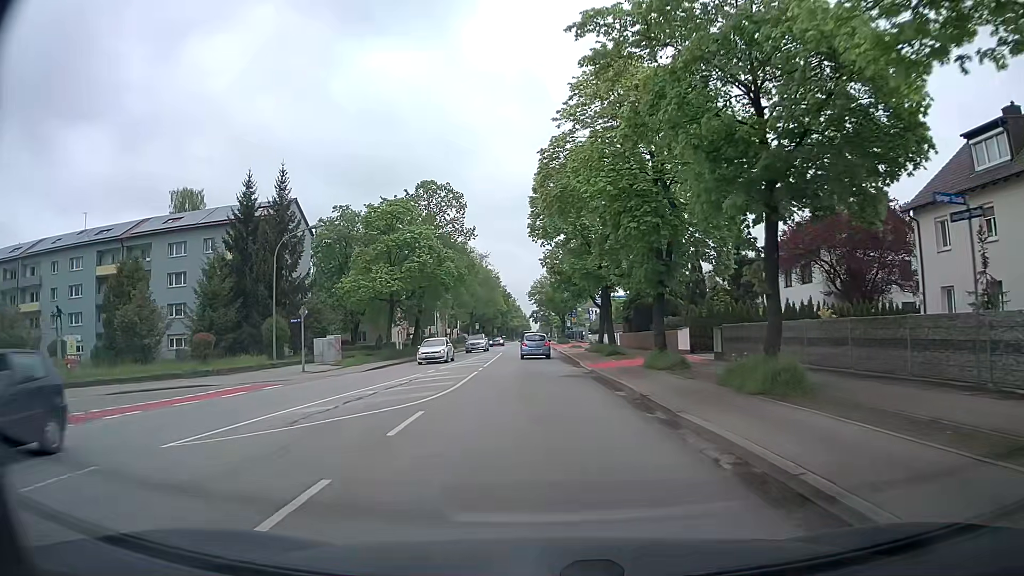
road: secondary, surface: asphalt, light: Day
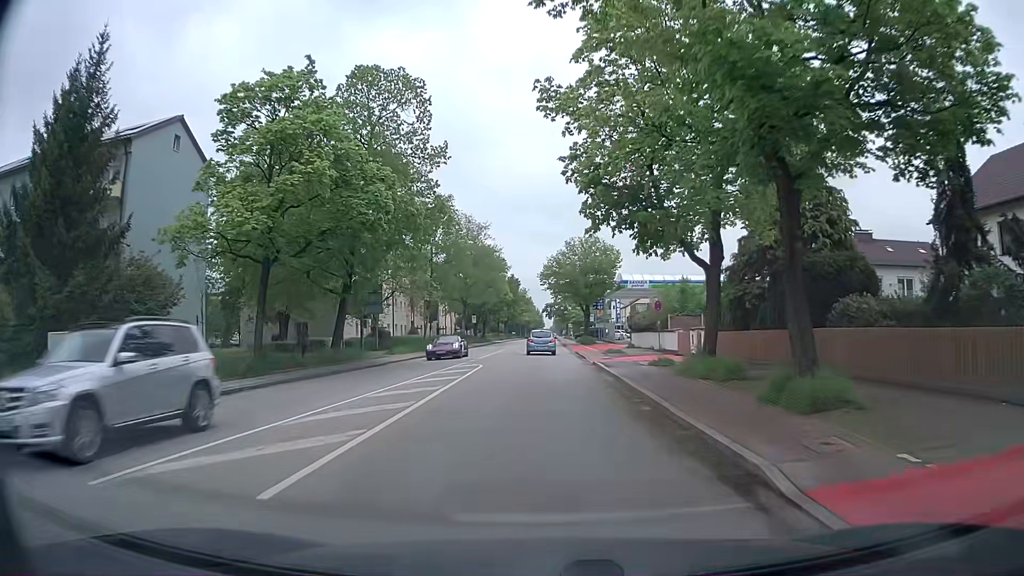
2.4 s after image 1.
(0.0, +25.1) m; 0°
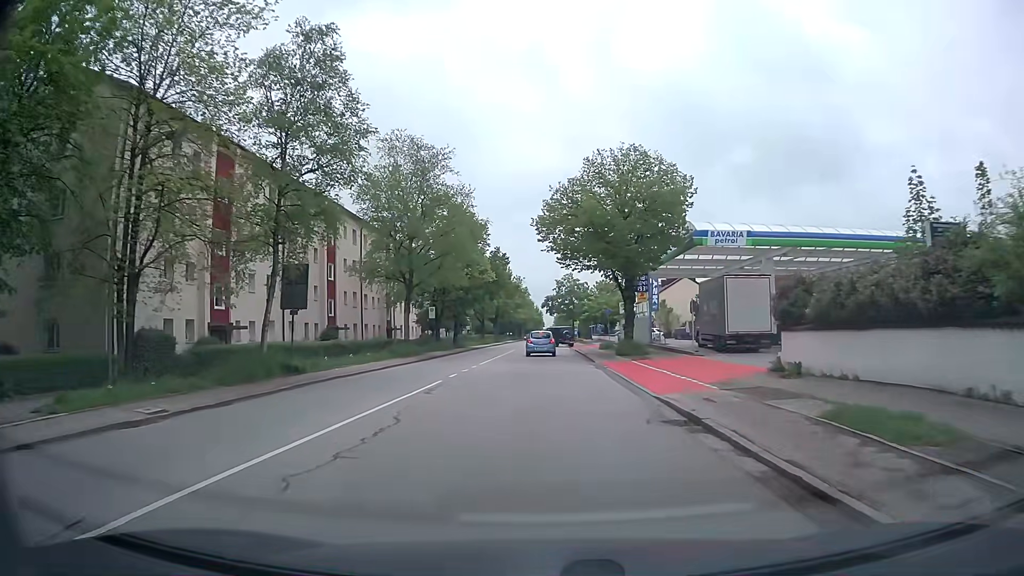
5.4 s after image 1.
(-0.4, +33.1) m; 0°
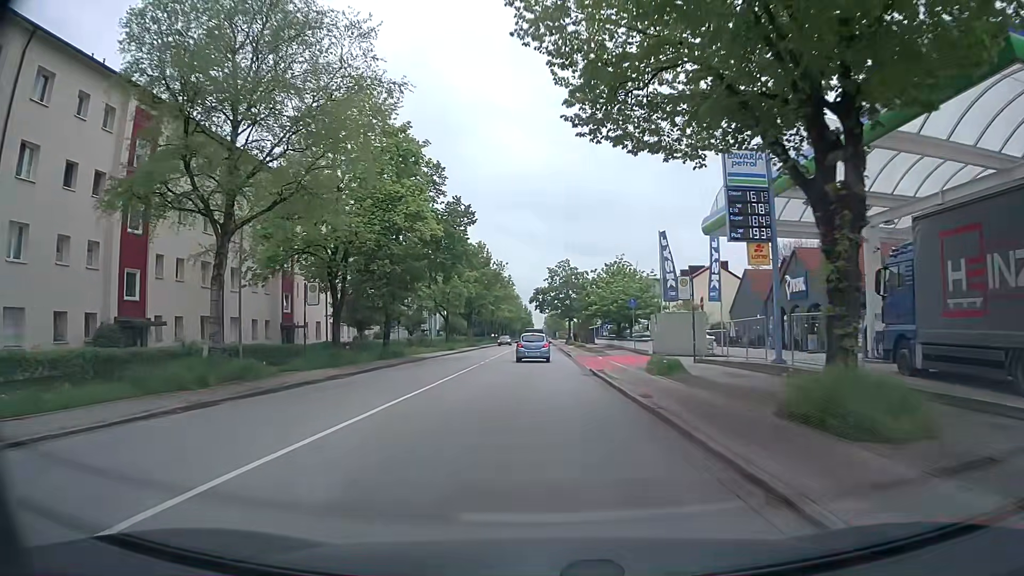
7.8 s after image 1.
(+0.2, +26.5) m; +1°
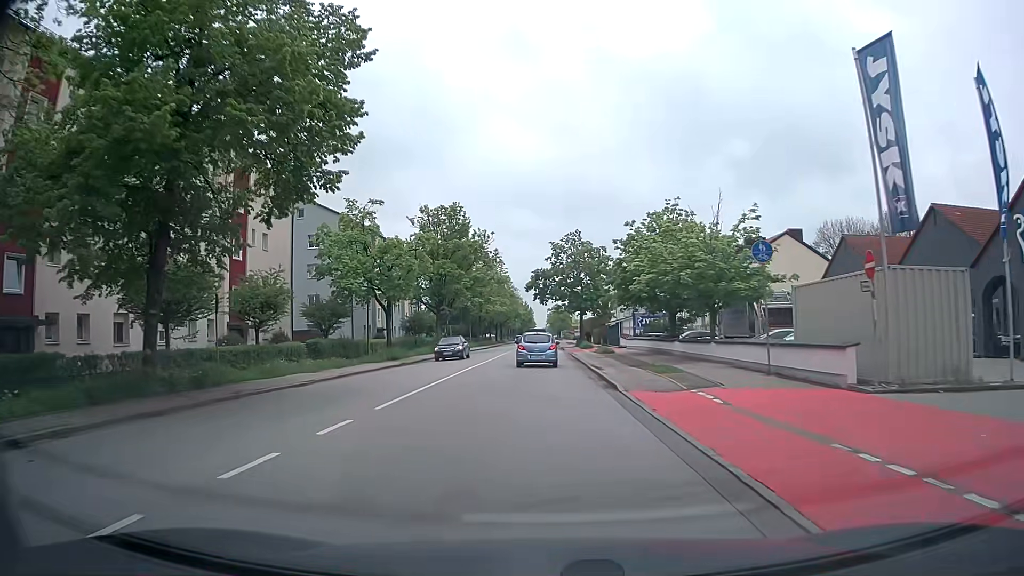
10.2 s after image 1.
(0.0, +26.7) m; 0°
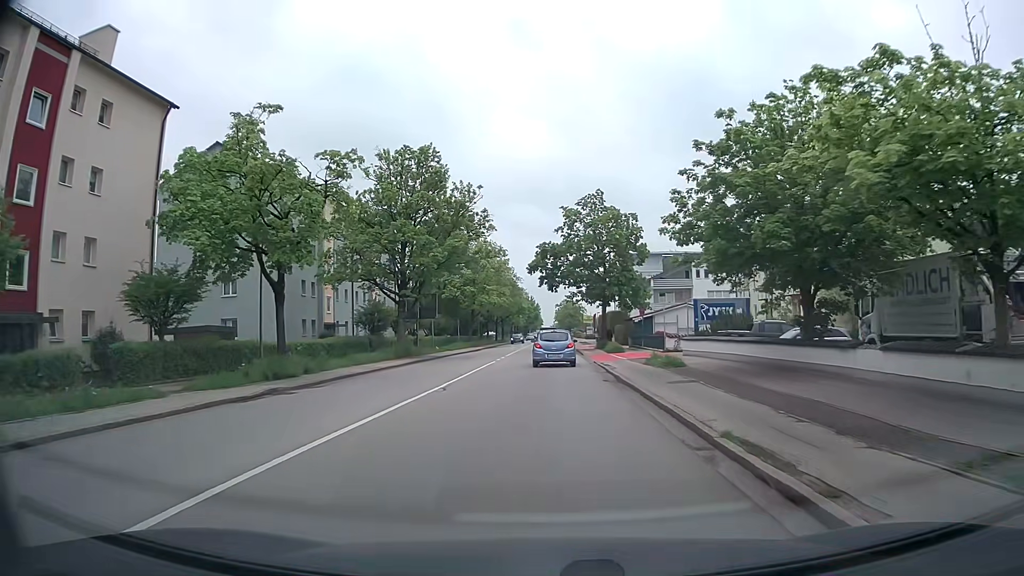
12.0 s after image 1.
(-0.2, +19.0) m; -1°
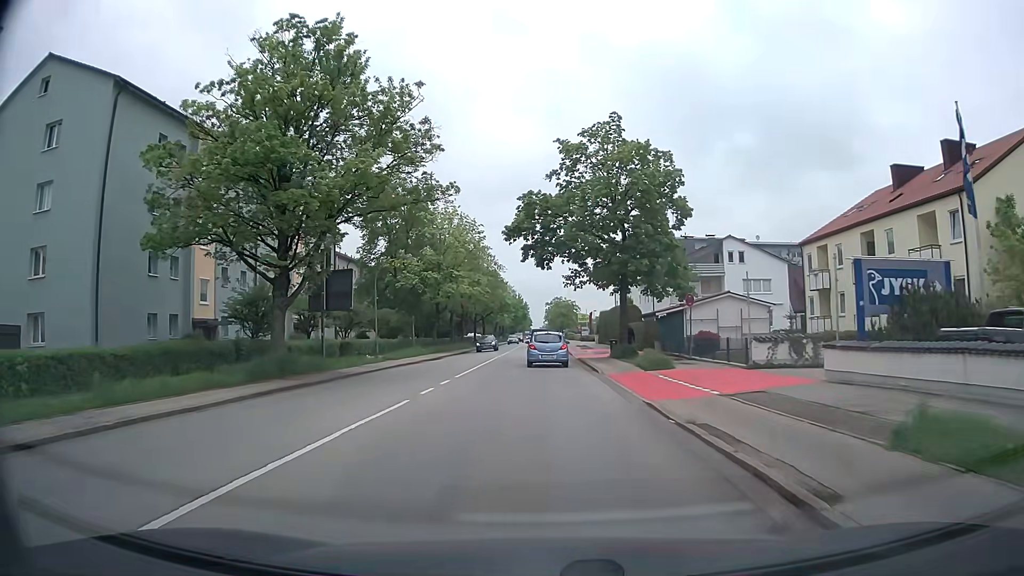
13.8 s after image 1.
(+0.1, +18.9) m; -1°
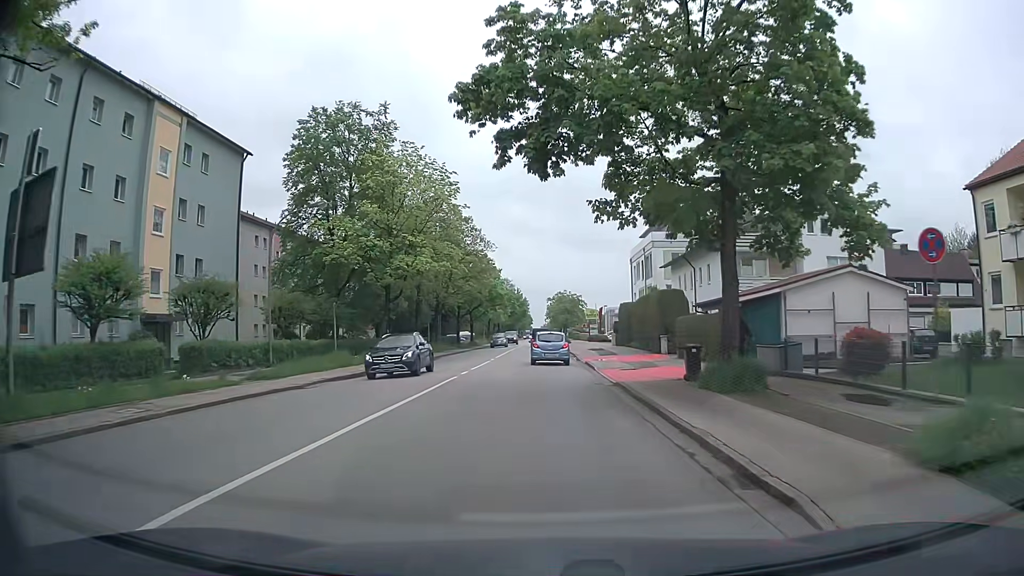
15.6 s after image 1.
(+0.5, +19.4) m; +1°
(0, +10) (0, +20) (0, +30) (0, +40) (0, +50) (0, +60) (0, +70) (0, +80) (0, +90) (0, +100) m
